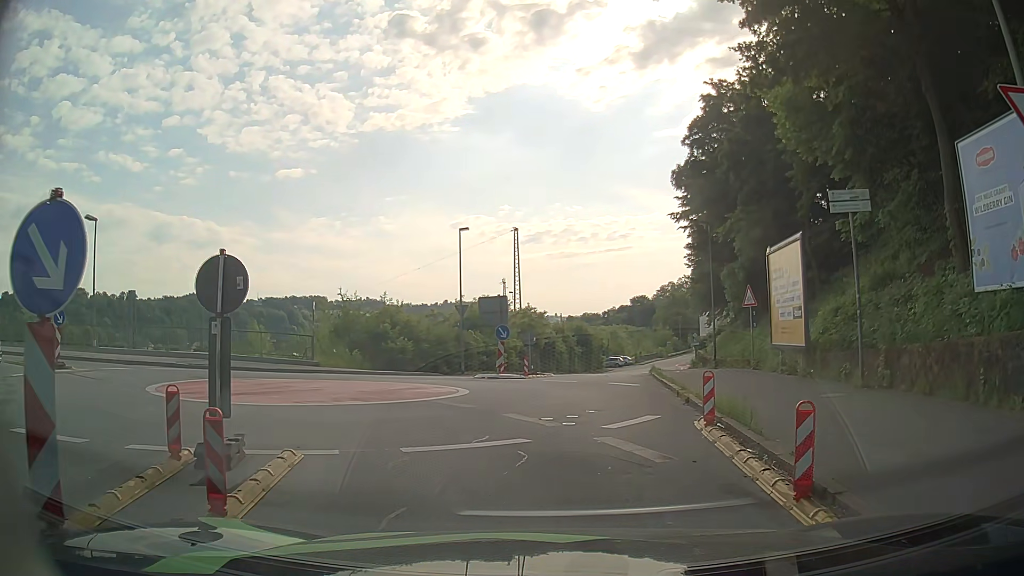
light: Day
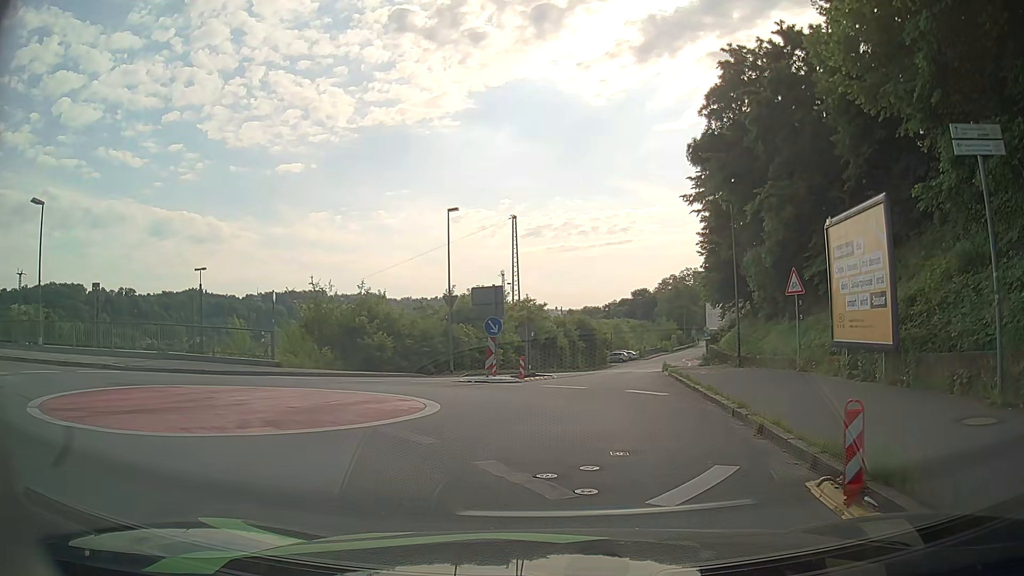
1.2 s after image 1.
(0.0, +4.4) m; +1°
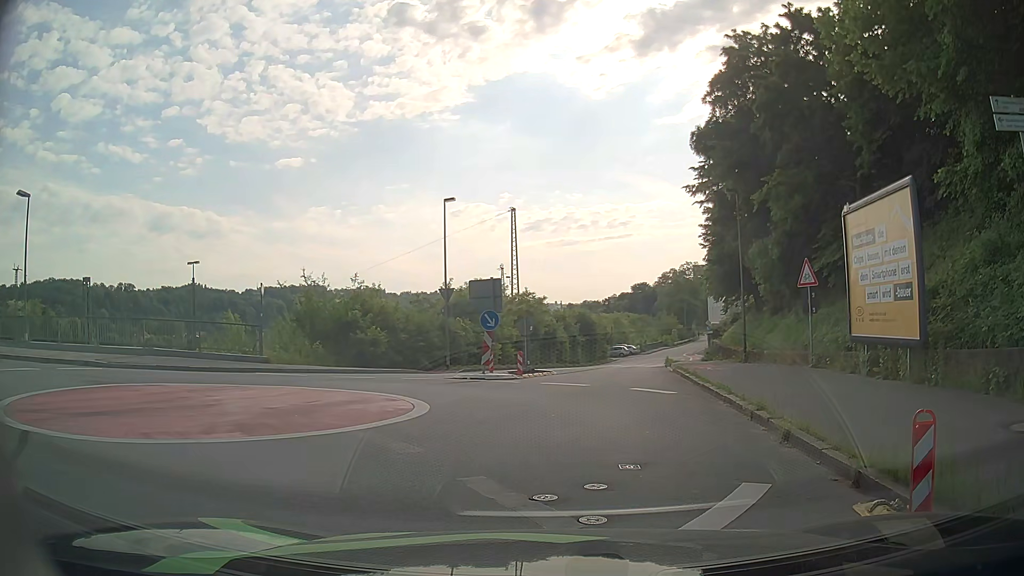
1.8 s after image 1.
(0.0, +0.7) m; -1°
